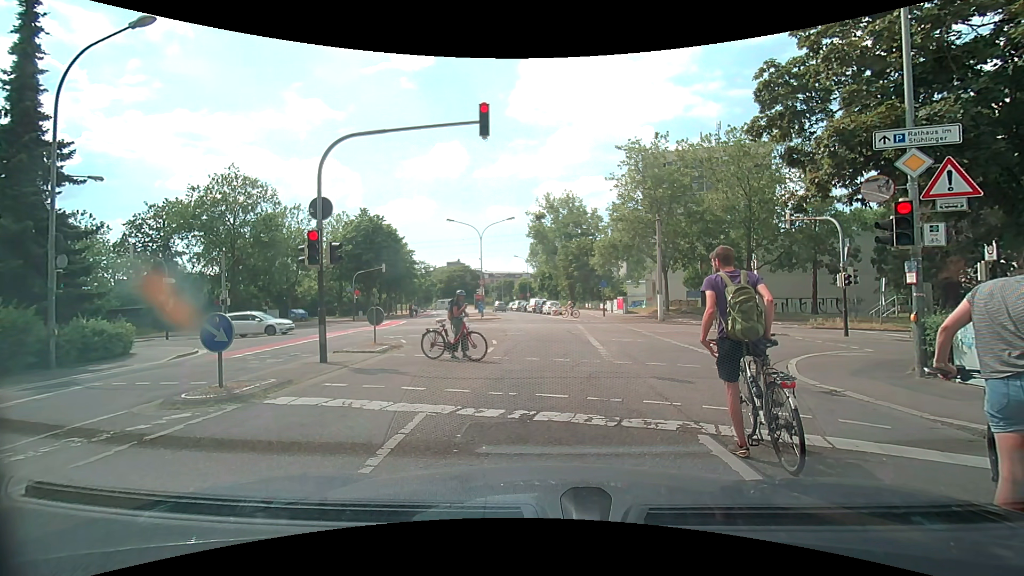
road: residential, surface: asphalt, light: Day
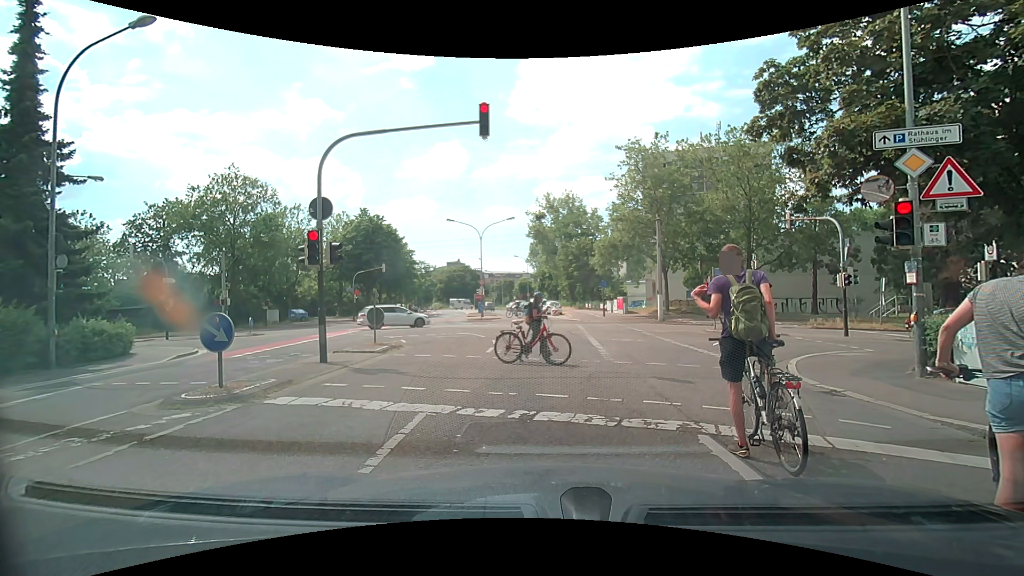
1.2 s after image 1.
(0.0, 0.0) m; 0°
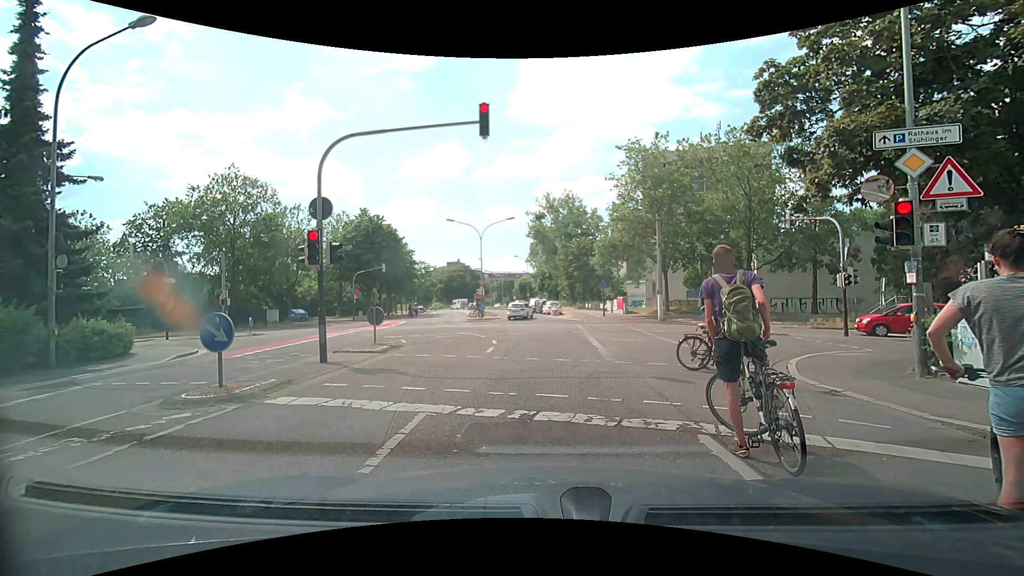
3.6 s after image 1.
(0.0, 0.0) m; 0°
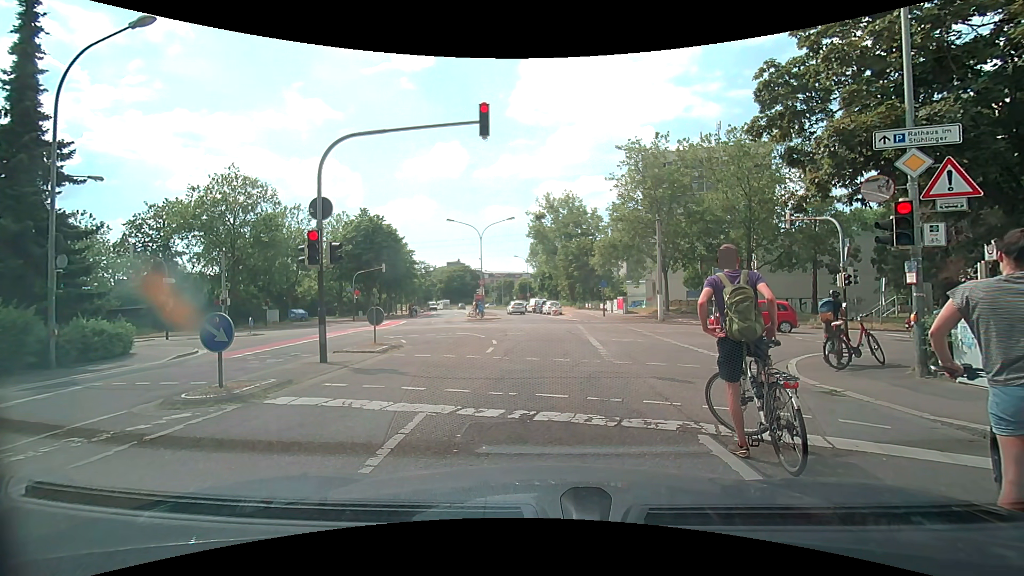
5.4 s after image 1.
(0.0, 0.0) m; 0°
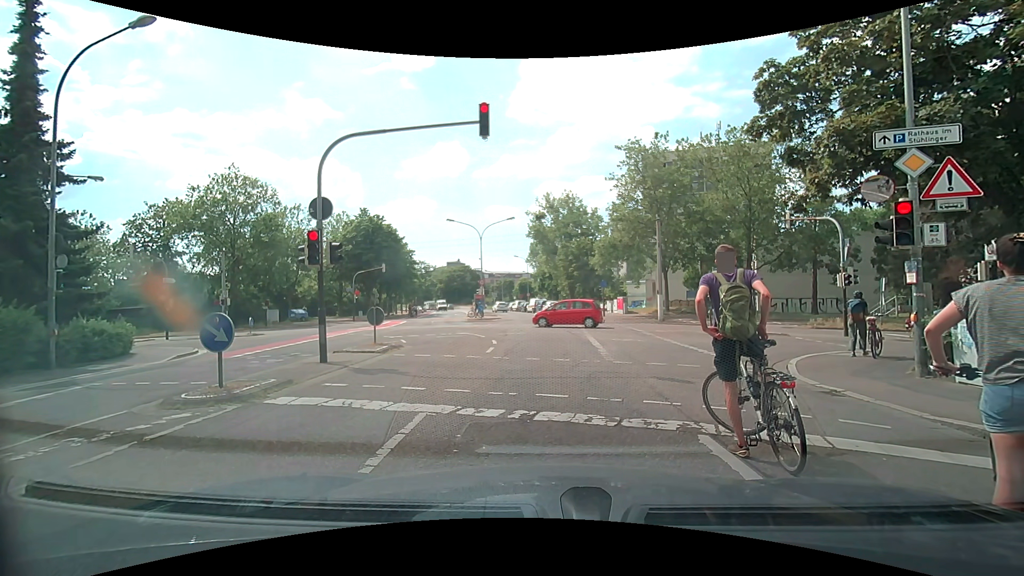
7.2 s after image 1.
(0.0, 0.0) m; 0°
